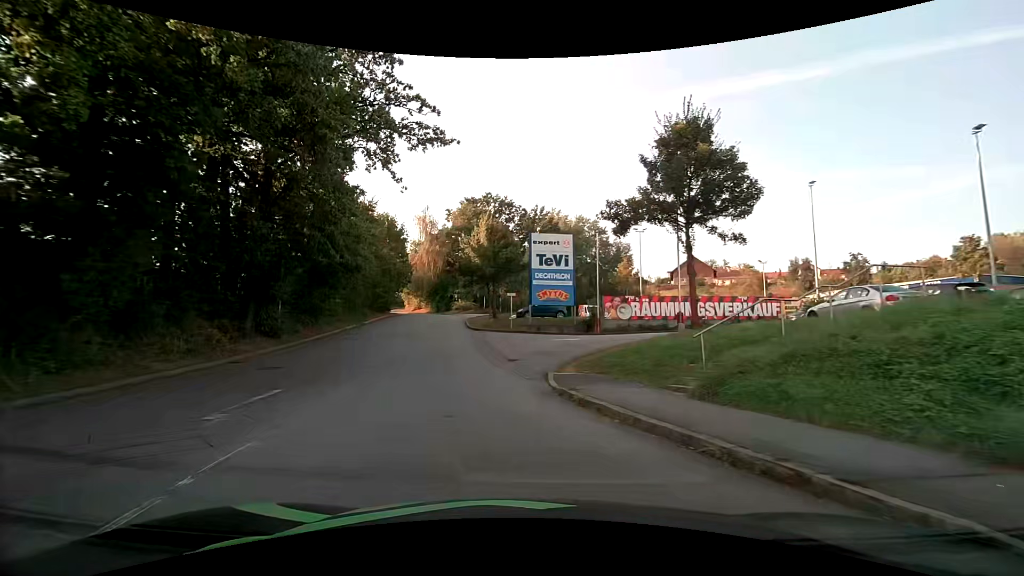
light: Day
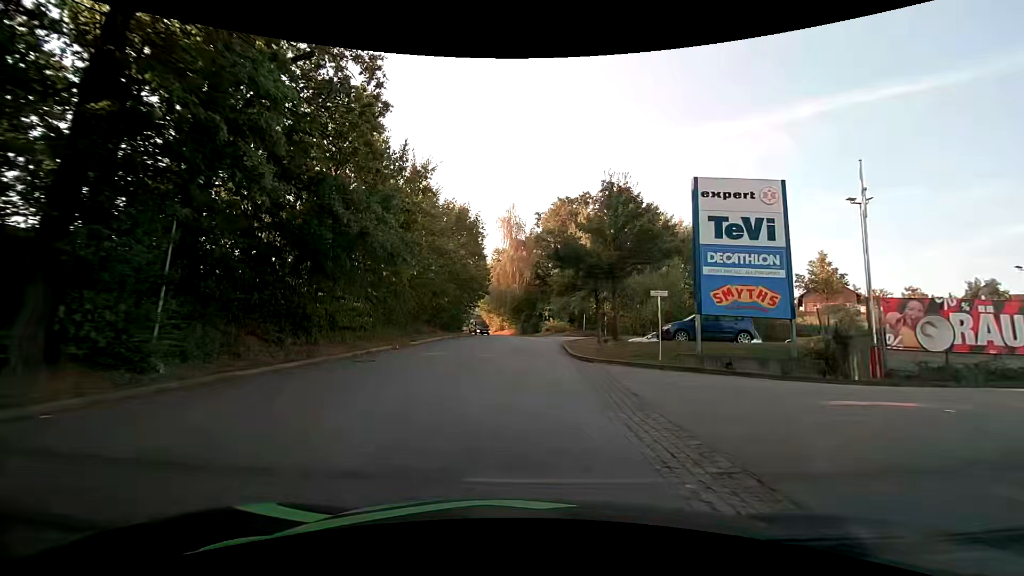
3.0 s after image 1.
(-2.0, +16.3) m; -9°
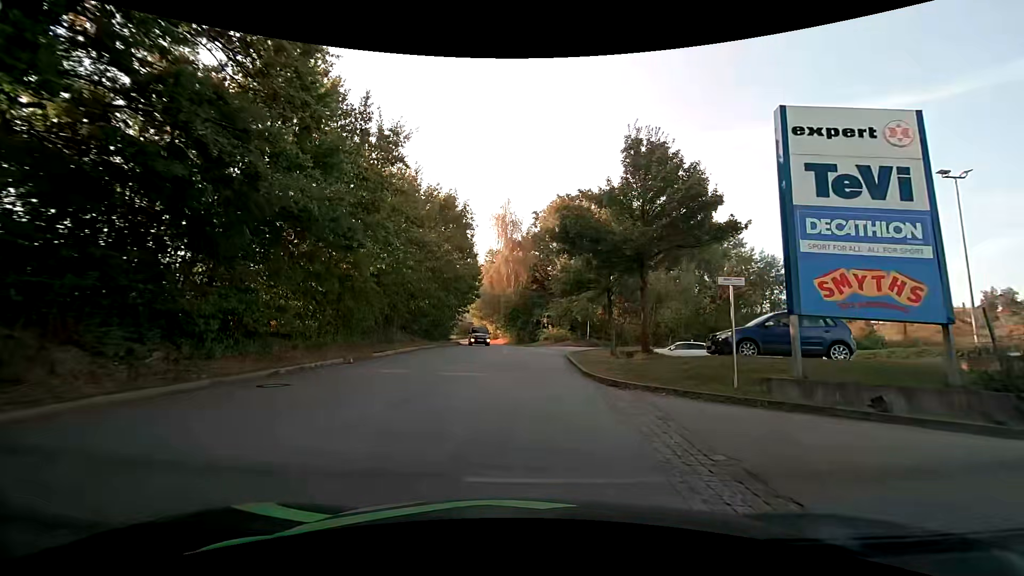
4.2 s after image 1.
(0.0, +6.4) m; 0°
(0, +10) (0, +20) (0, +30) (0, +40) (-2, +50) (-5, +59) (-11, +67) (-19, +73) (-28, +78) (-36, +82) m
